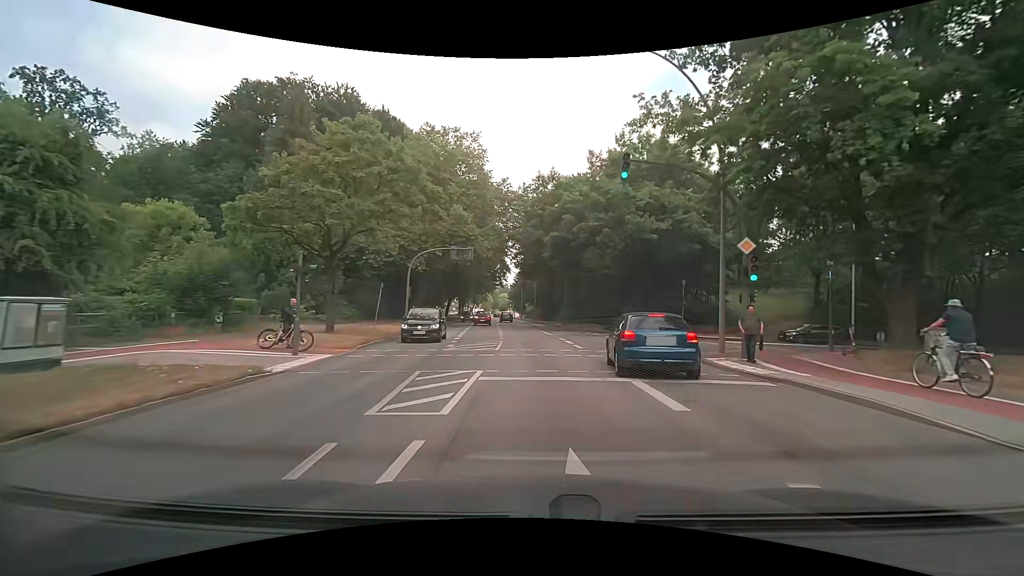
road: secondary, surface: asphalt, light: Day
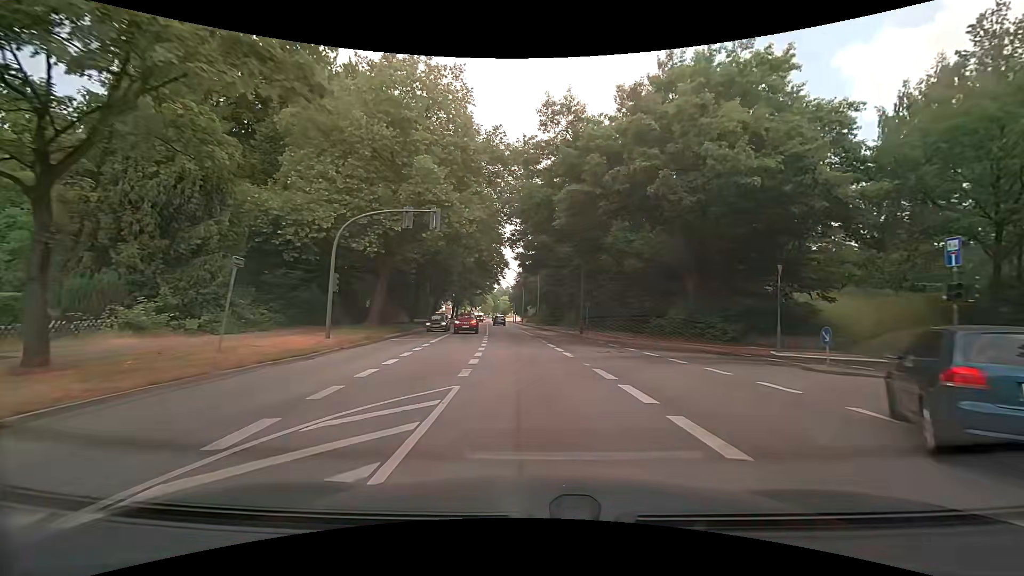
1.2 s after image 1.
(0.0, +15.1) m; 0°
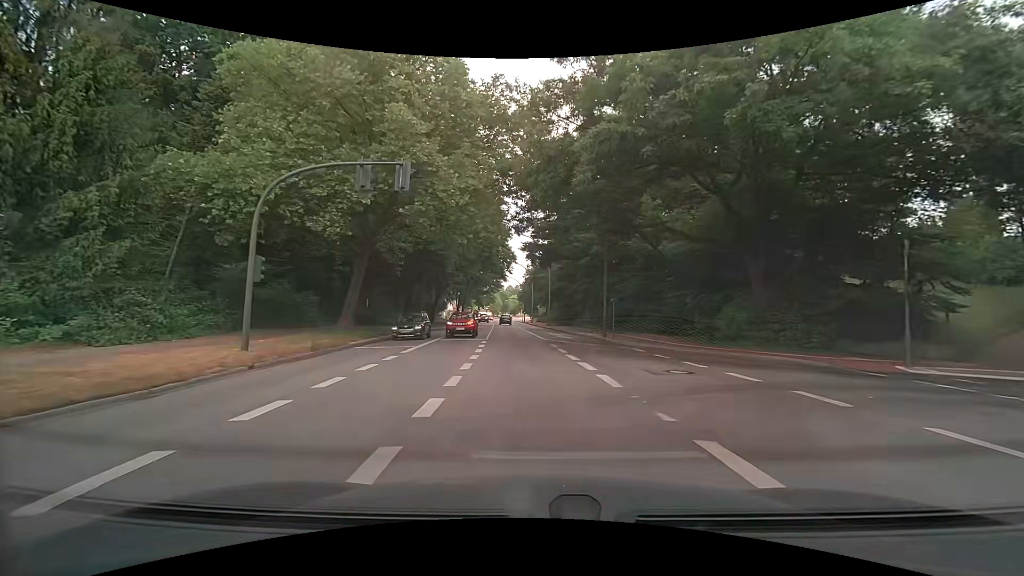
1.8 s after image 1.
(0.0, +7.6) m; -1°
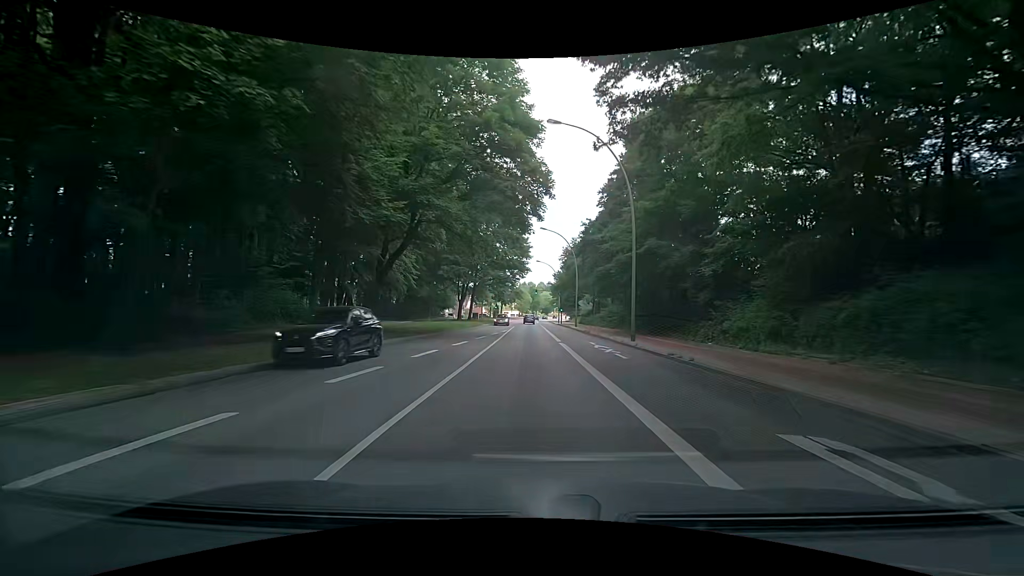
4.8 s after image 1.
(-1.6, +37.9) m; -3°
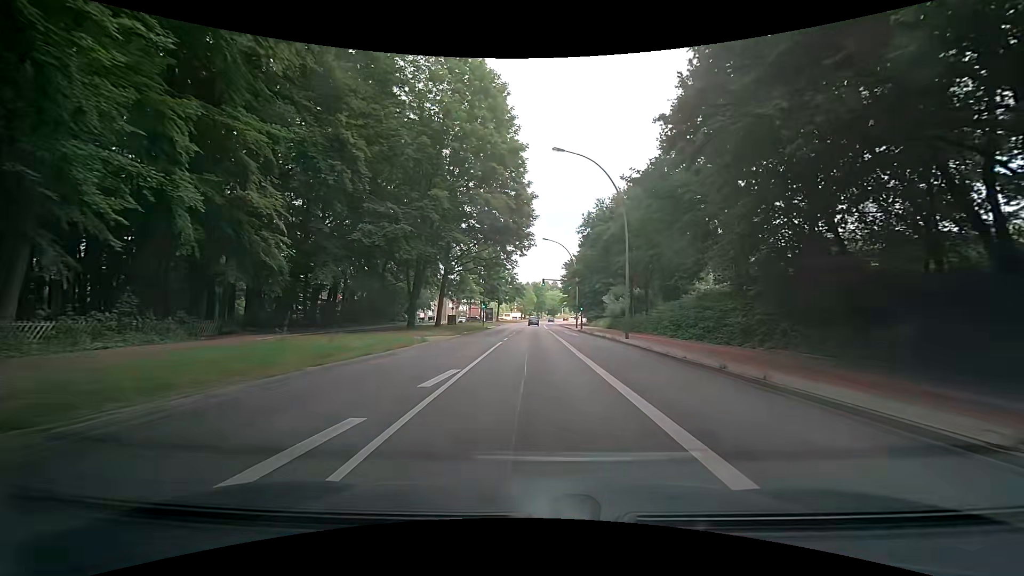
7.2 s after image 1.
(-0.5, +30.6) m; 0°
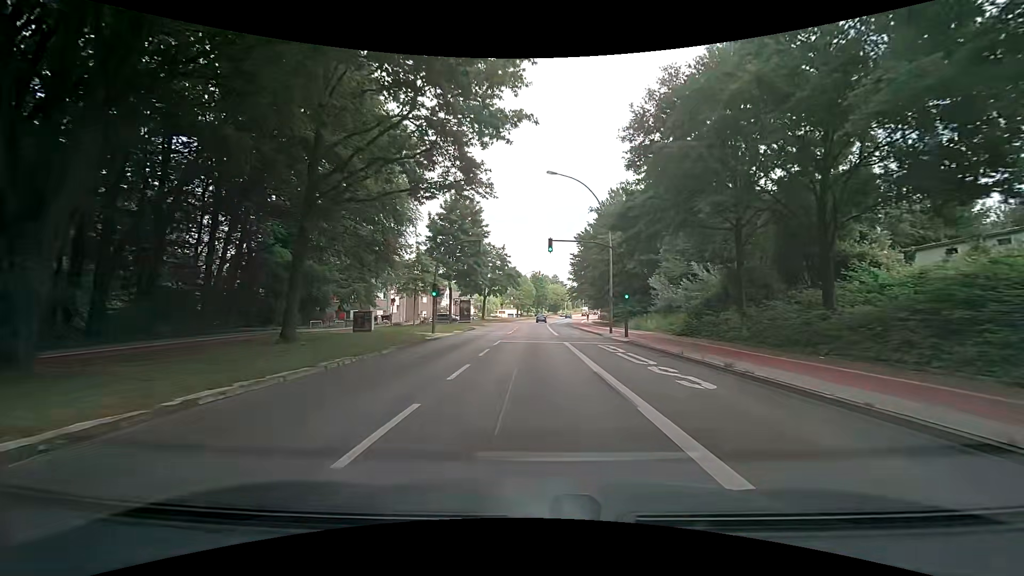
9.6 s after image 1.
(-0.4, +30.8) m; -1°
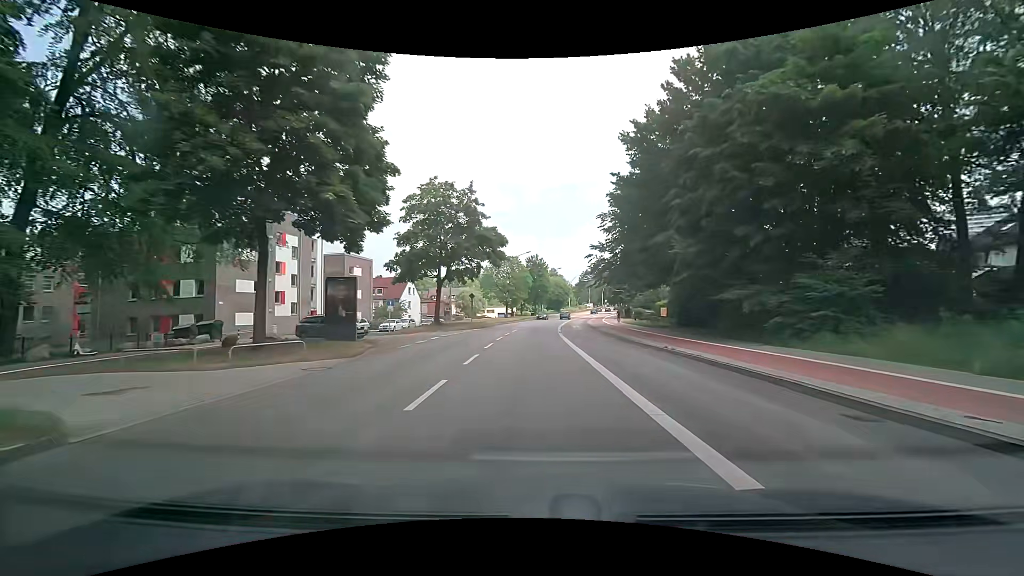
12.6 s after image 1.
(0.0, +38.7) m; 0°
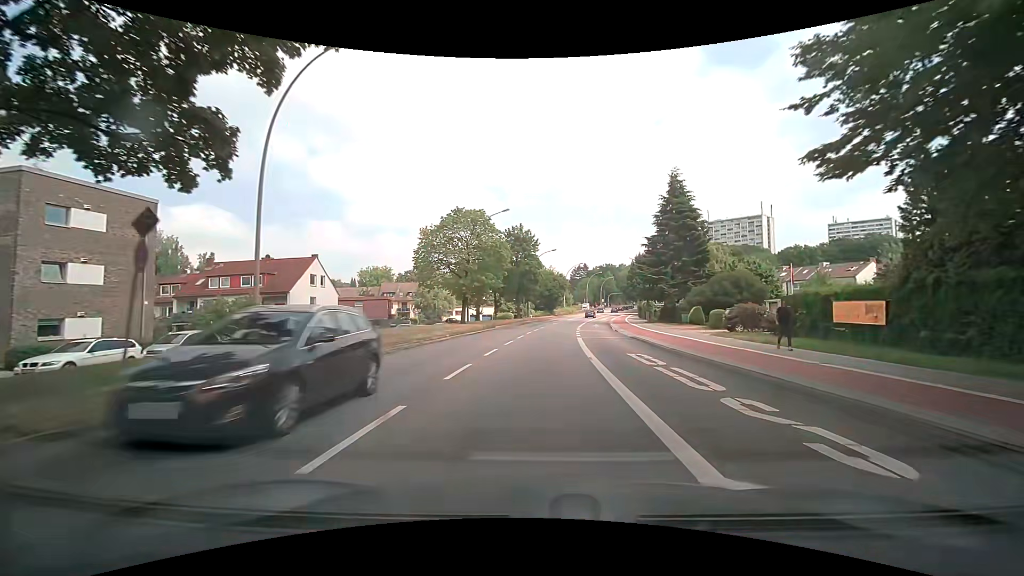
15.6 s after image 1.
(+0.8, +38.7) m; +2°
(0, +10) (0, +20) (+1, +30) (+2, +40) (+3, +50) (+4, +60) (+6, +70) (+7, +80) (+9, +89) (+11, +99) m
